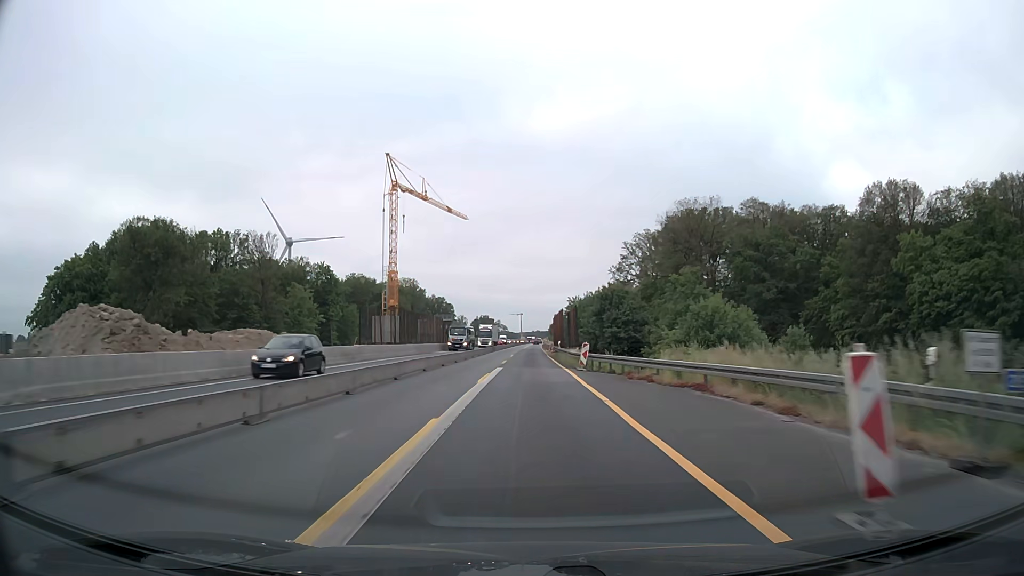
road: motorway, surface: asphalt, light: Day
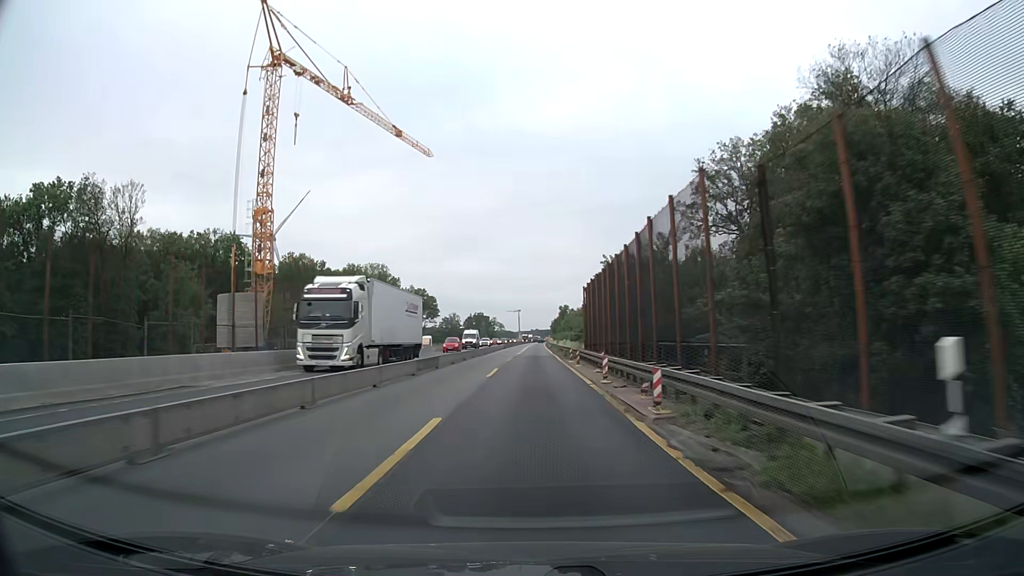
(+0.1, +51.6) m; 0°
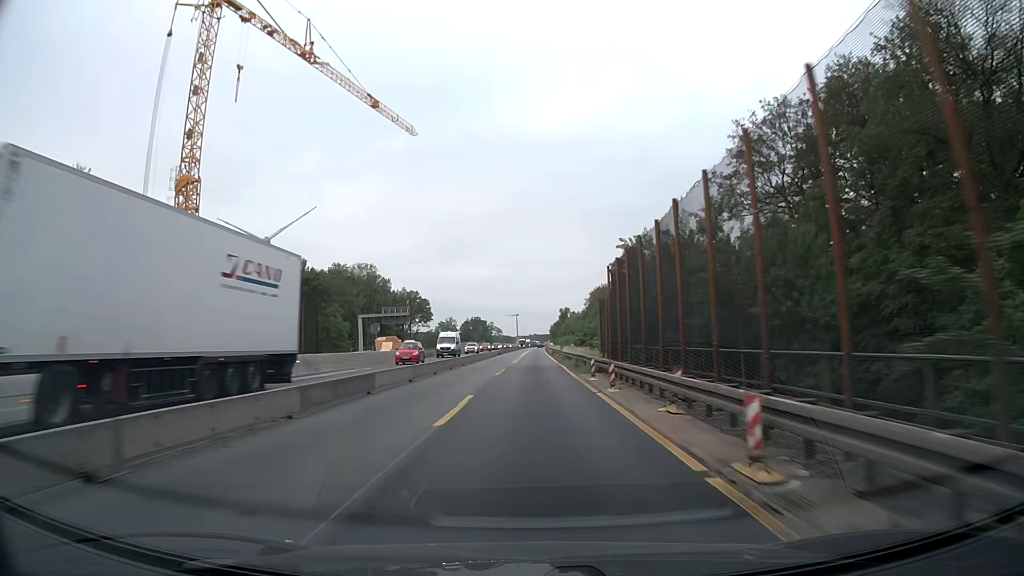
(0.0, +12.9) m; 0°
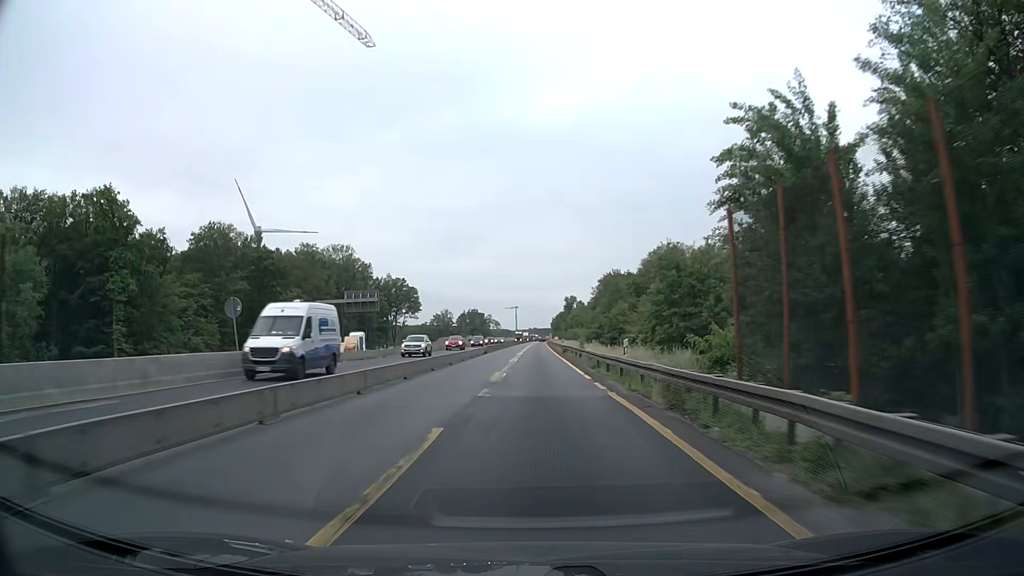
(+0.1, +25.8) m; 0°
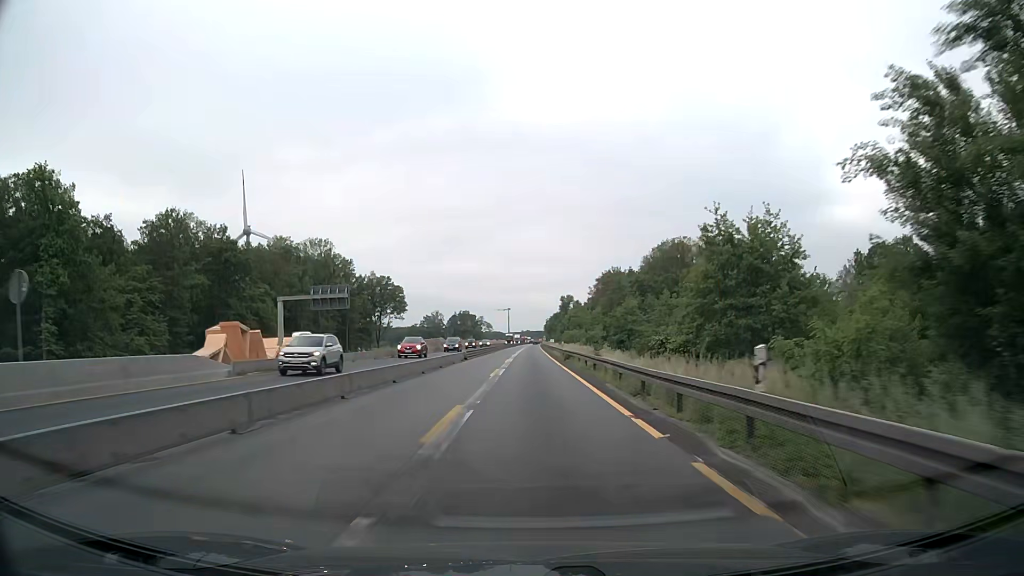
(+0.1, +12.9) m; +1°
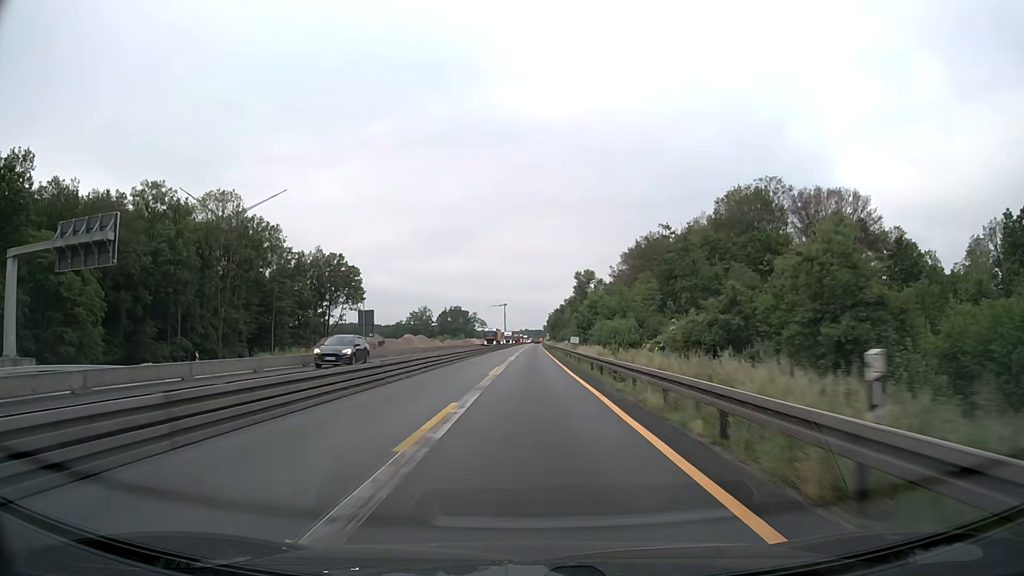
(+0.1, +51.5) m; 0°
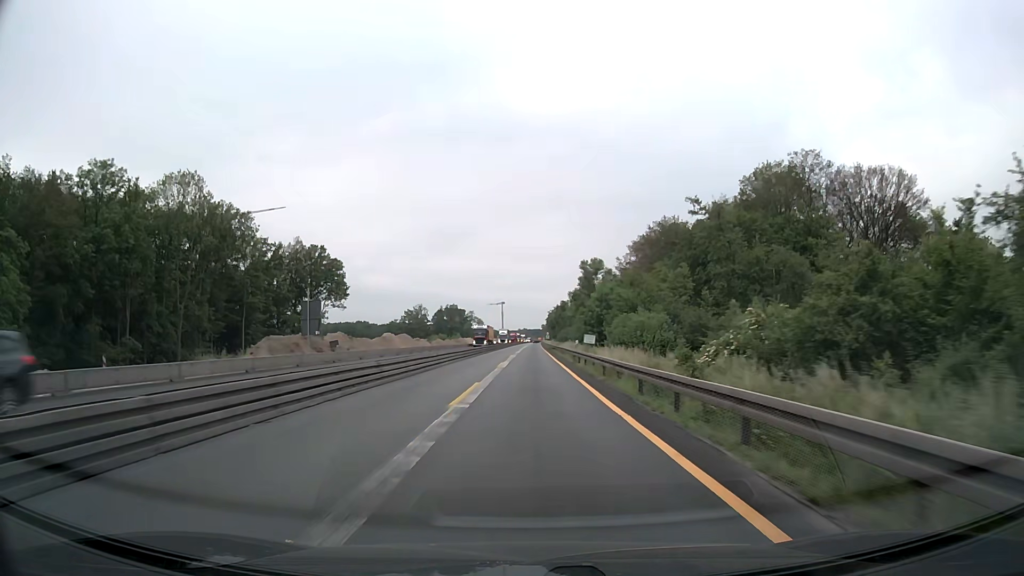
(0.0, +12.9) m; 0°
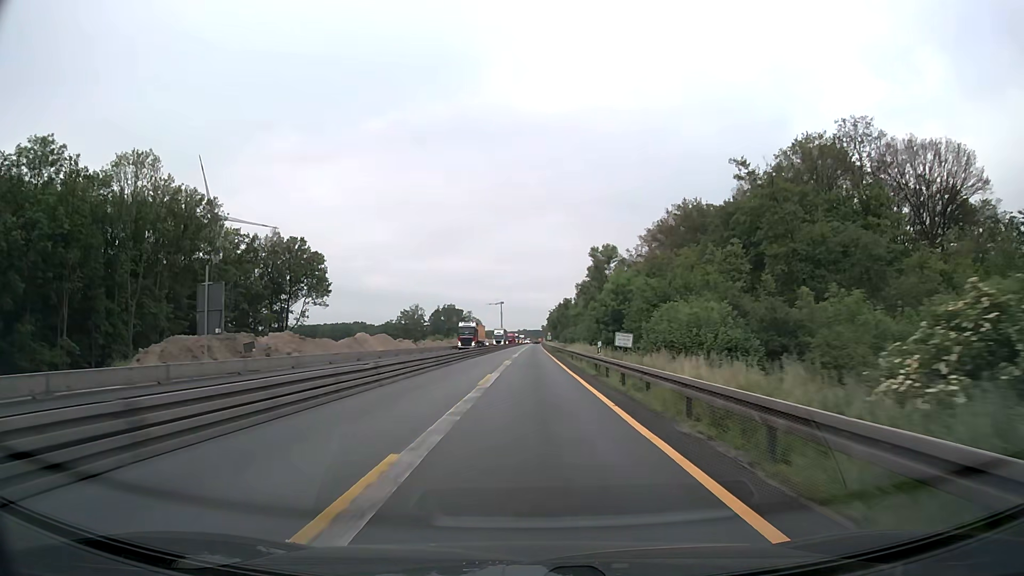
(0.0, +12.9) m; 0°
(0, +10) (0, +20) (0, +30) (0, +40) (0, +50) (0, +60) (0, +70) (+1, +80) (+1, +90) (+1, +100) m
